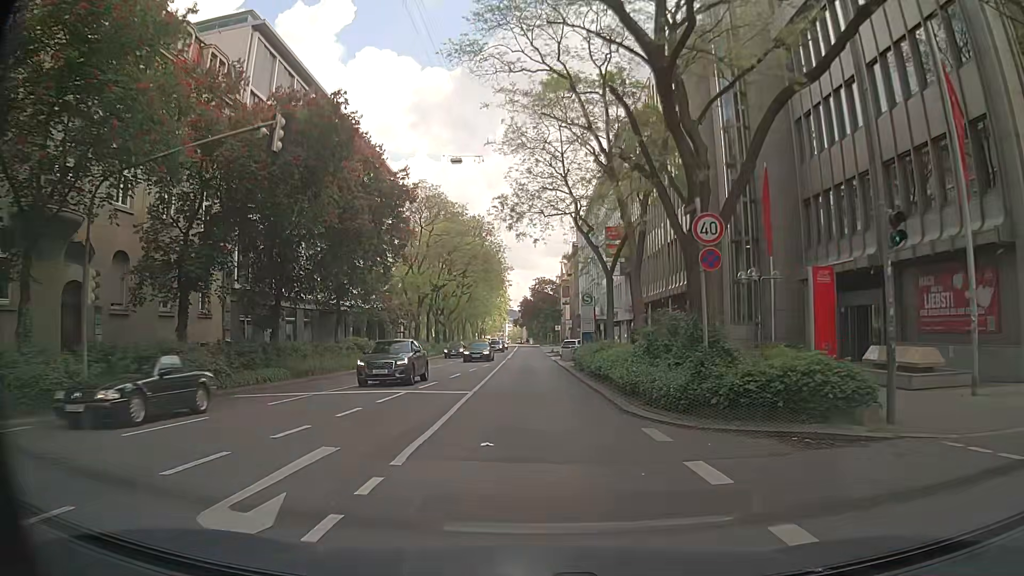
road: secondary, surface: asphalt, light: Day
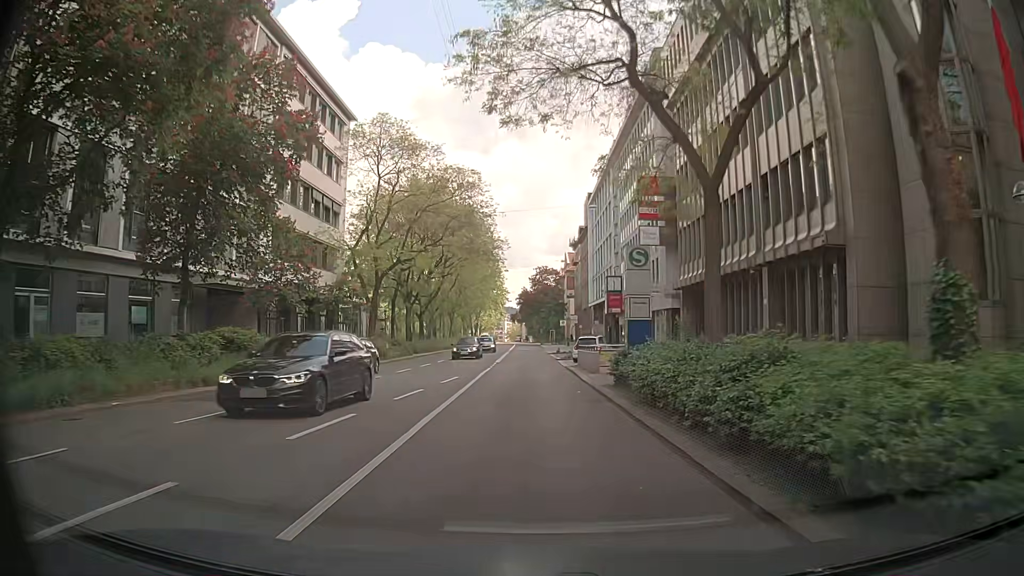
(-0.1, +17.7) m; 0°
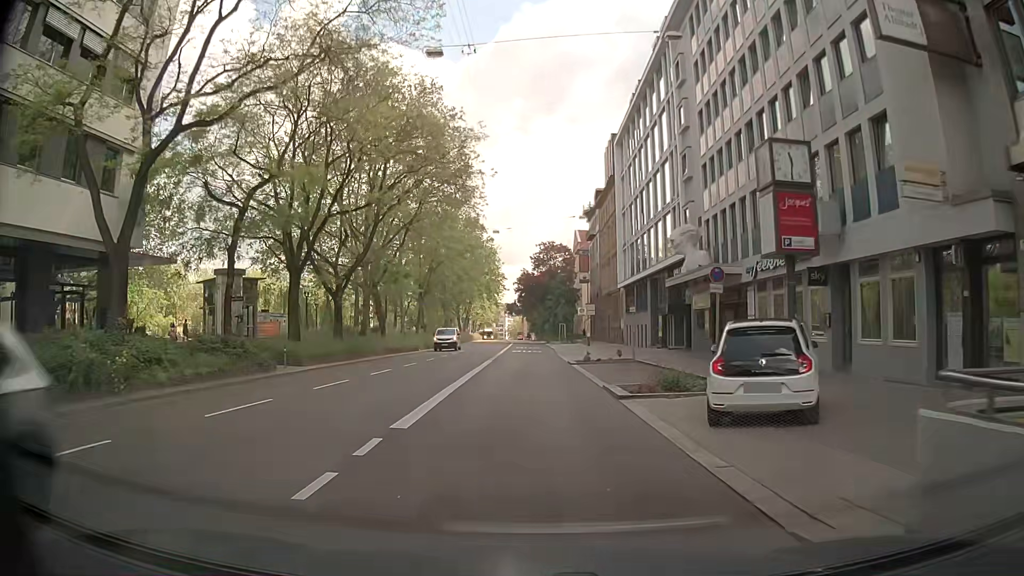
(0.0, +29.5) m; 0°
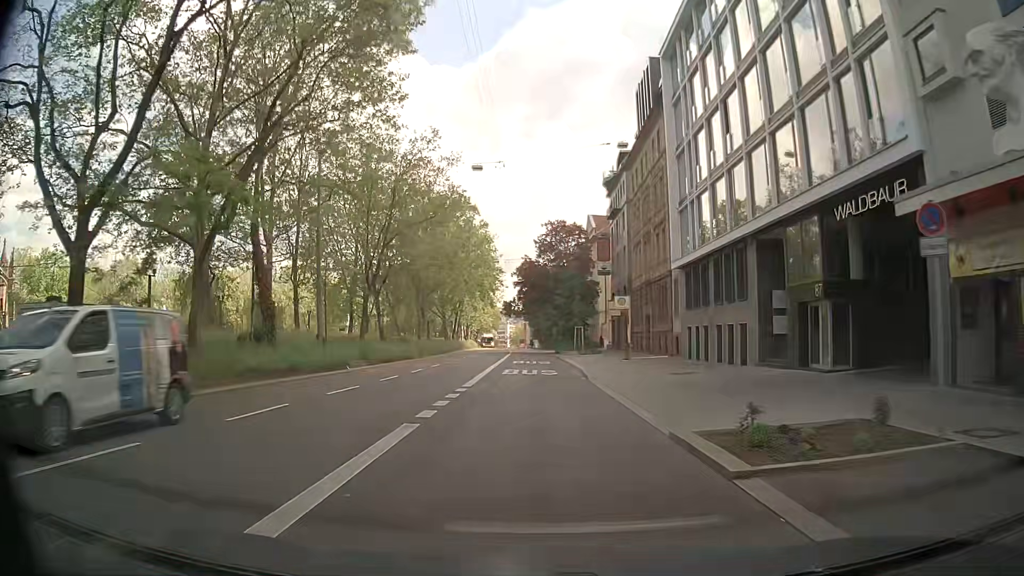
(-0.2, +23.5) m; -1°
